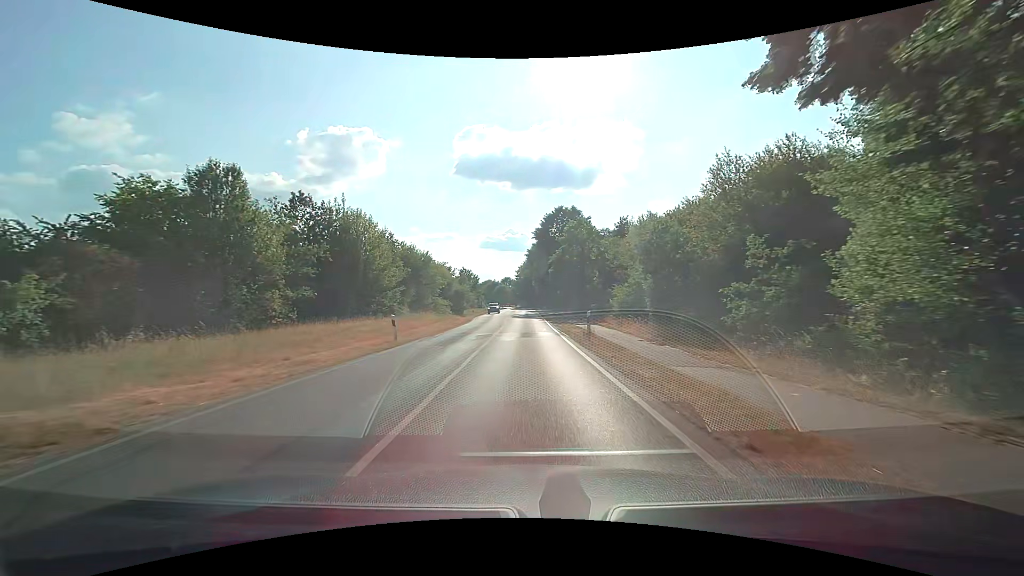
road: secondary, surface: asphalt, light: Day
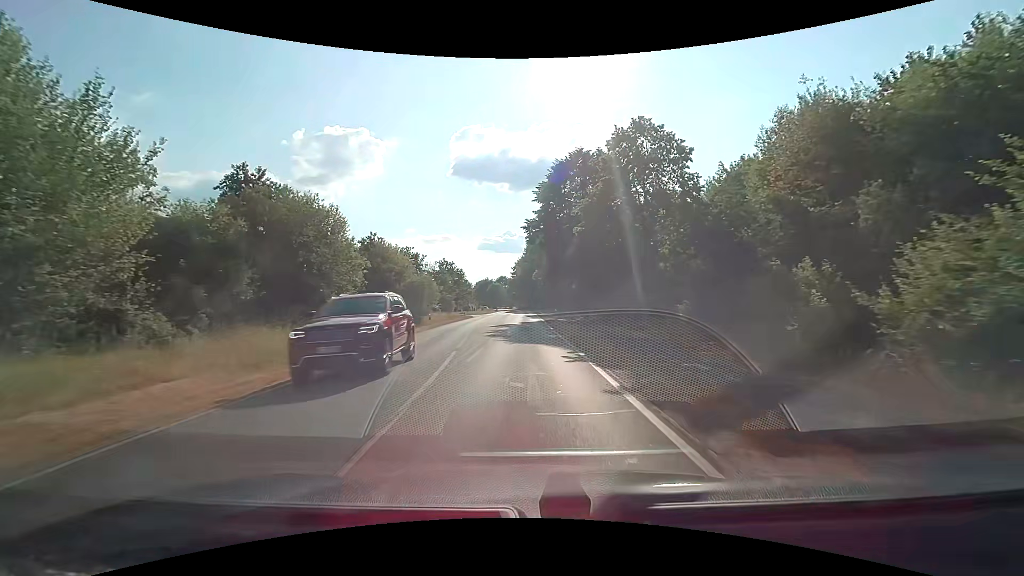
(+0.1, +30.5) m; 0°
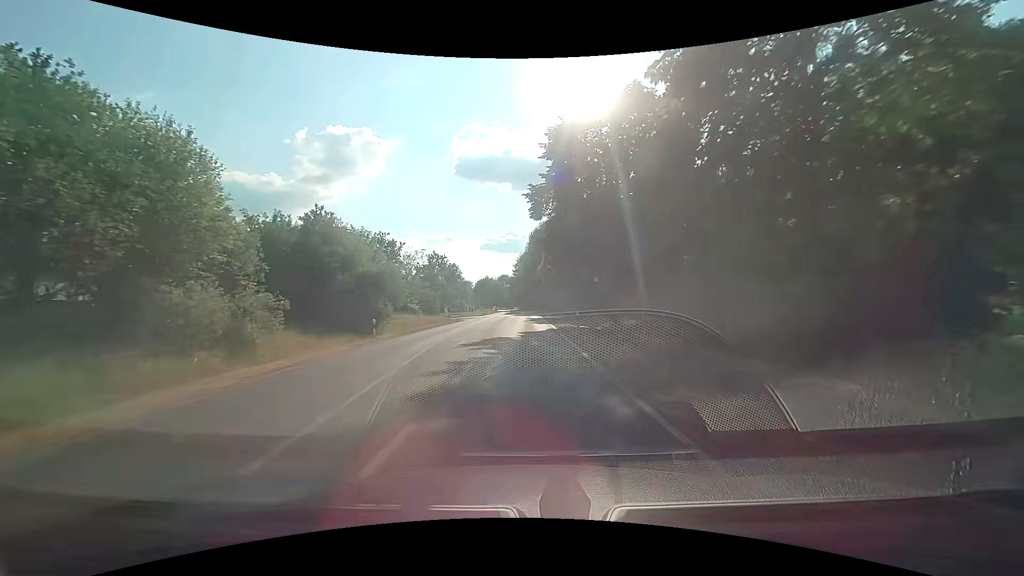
(0.0, +15.2) m; 0°
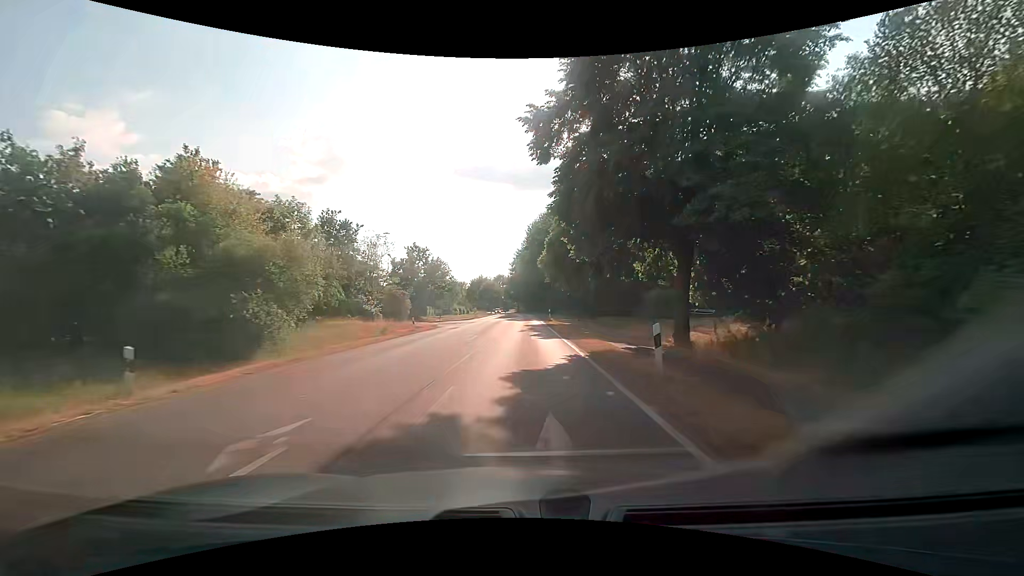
(+0.1, +15.2) m; +1°
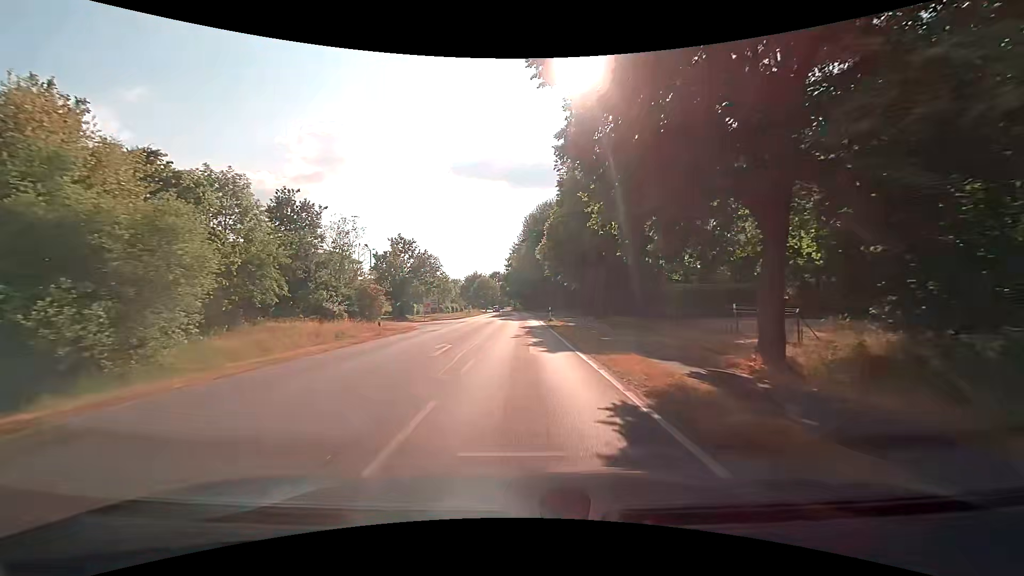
(0.0, +7.6) m; 0°
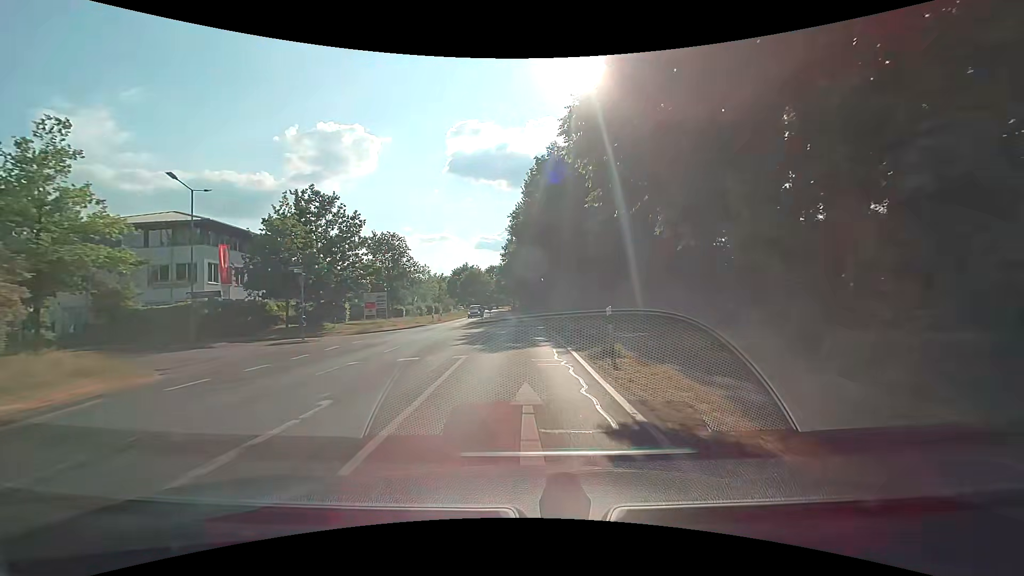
(-0.1, +30.5) m; 0°
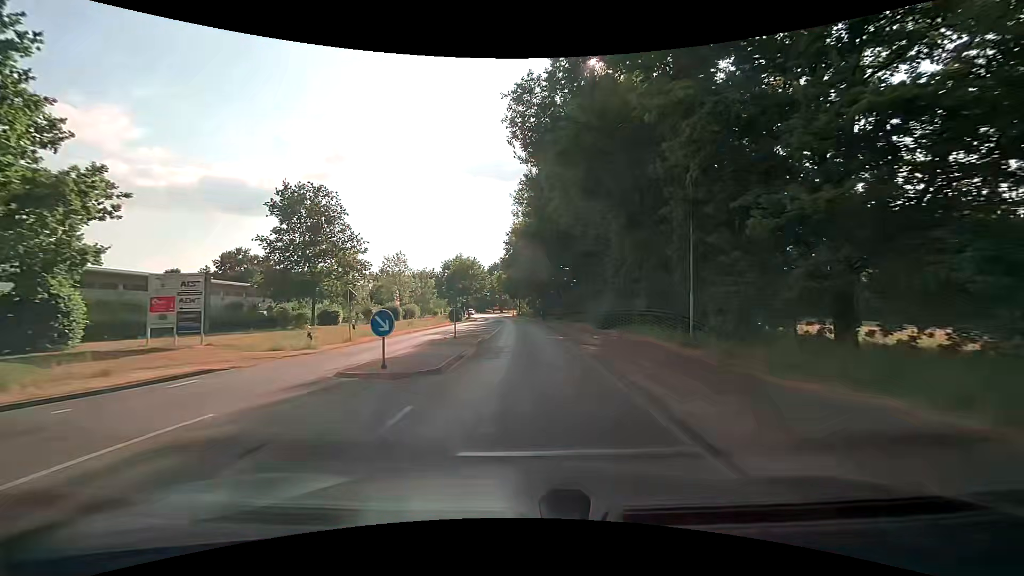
(-0.3, +30.5) m; -2°
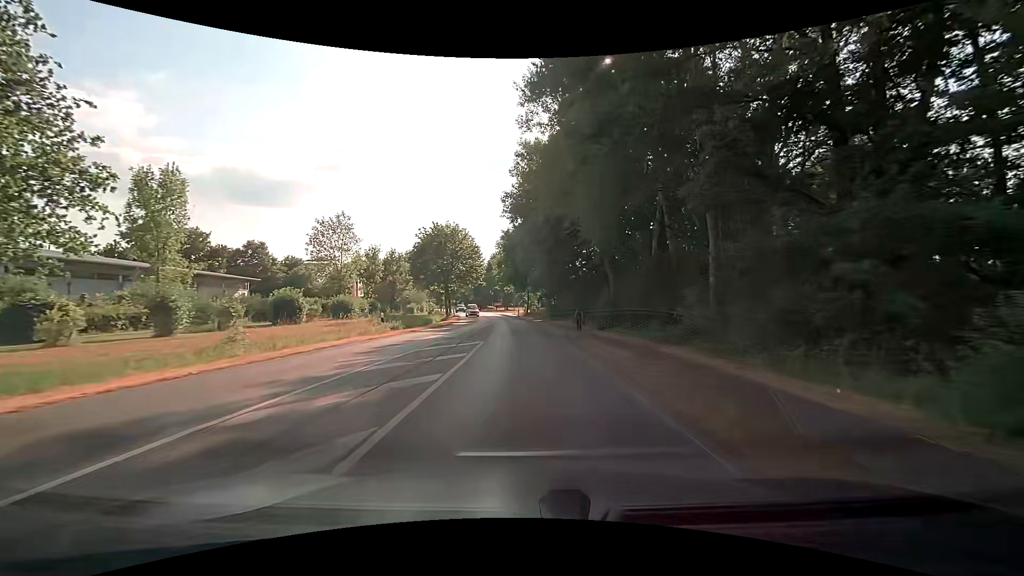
(+0.1, +30.4) m; 0°
